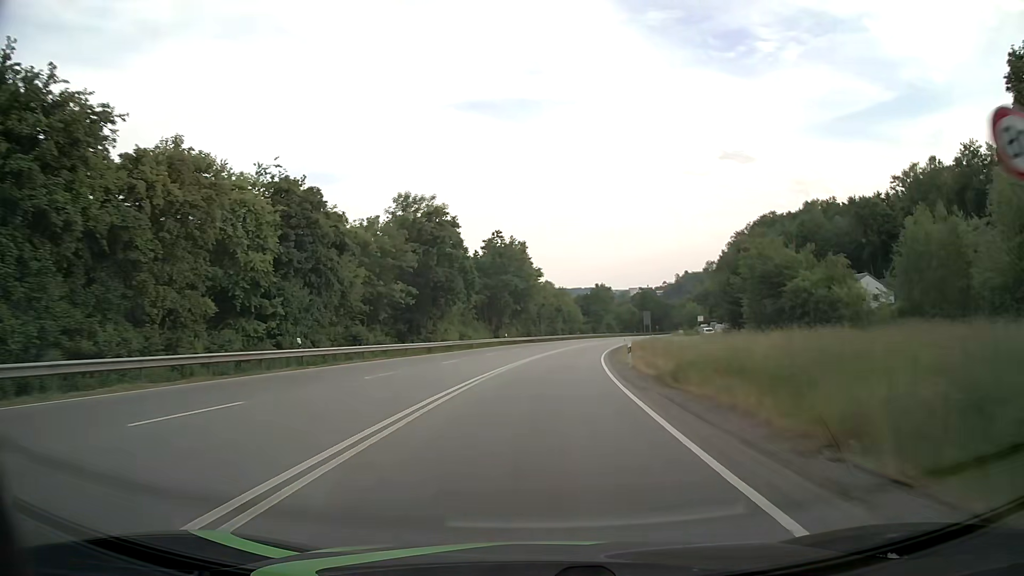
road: primary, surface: asphalt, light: Day
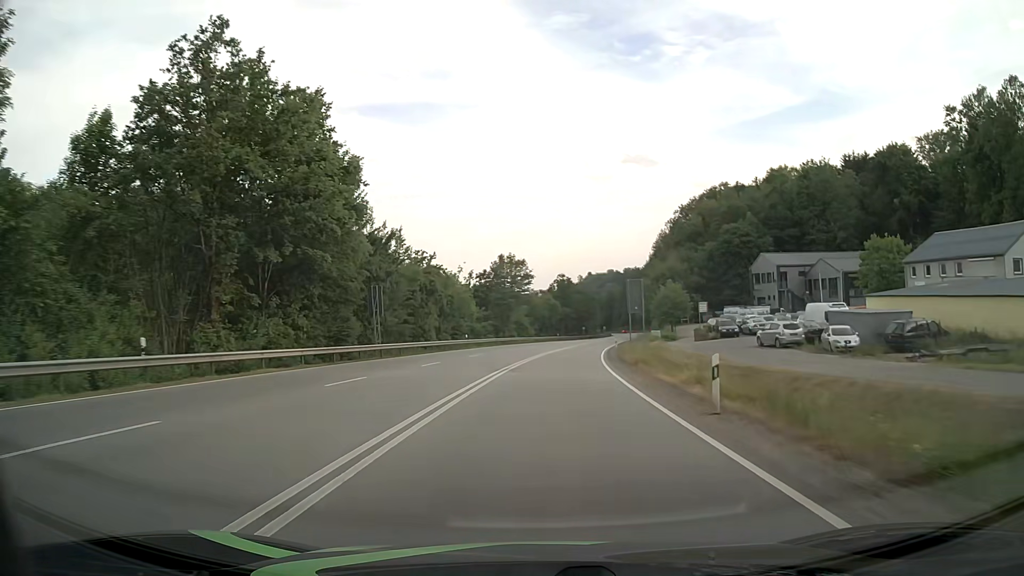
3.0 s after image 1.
(+4.4, +62.3) m; +8°
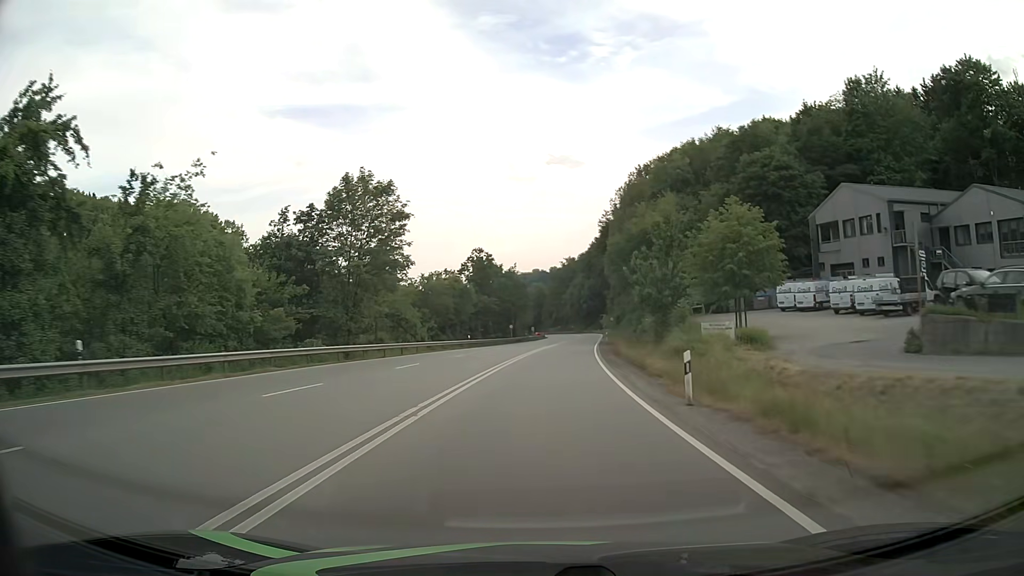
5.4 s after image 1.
(+2.9, +49.4) m; +6°
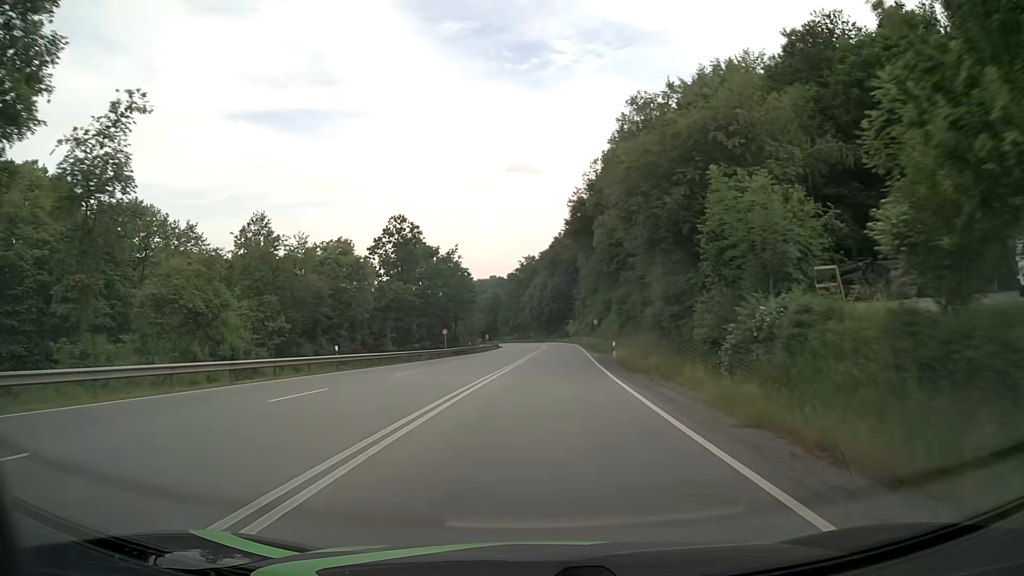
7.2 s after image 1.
(+1.1, +34.9) m; +3°
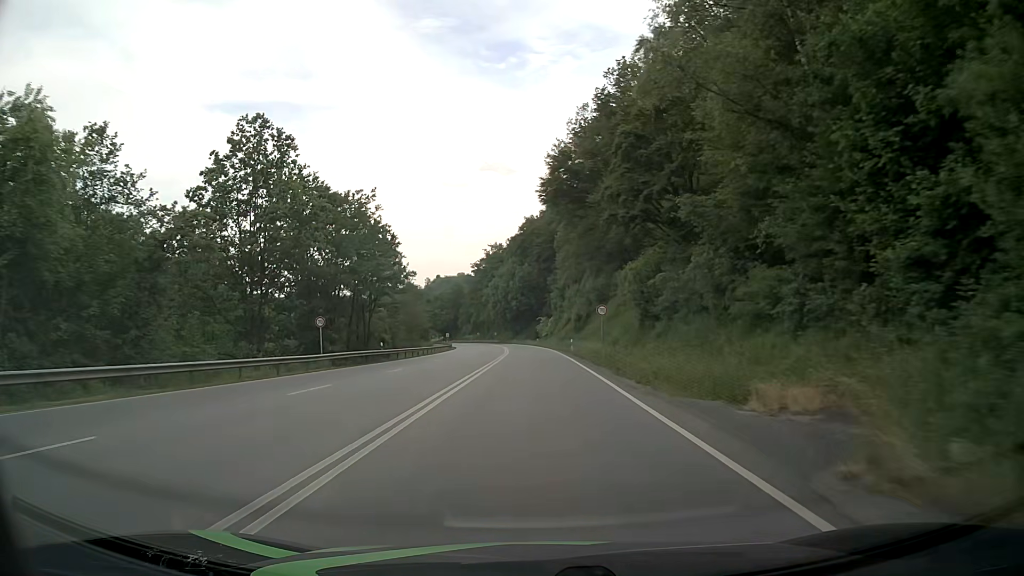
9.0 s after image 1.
(+0.9, +33.4) m; +3°
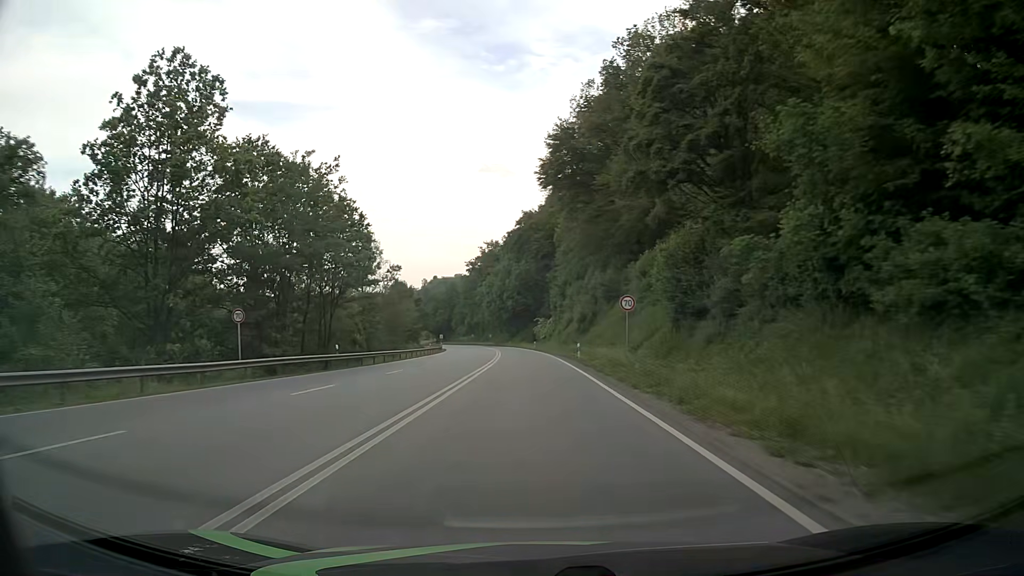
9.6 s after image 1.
(+0.1, +11.0) m; 0°
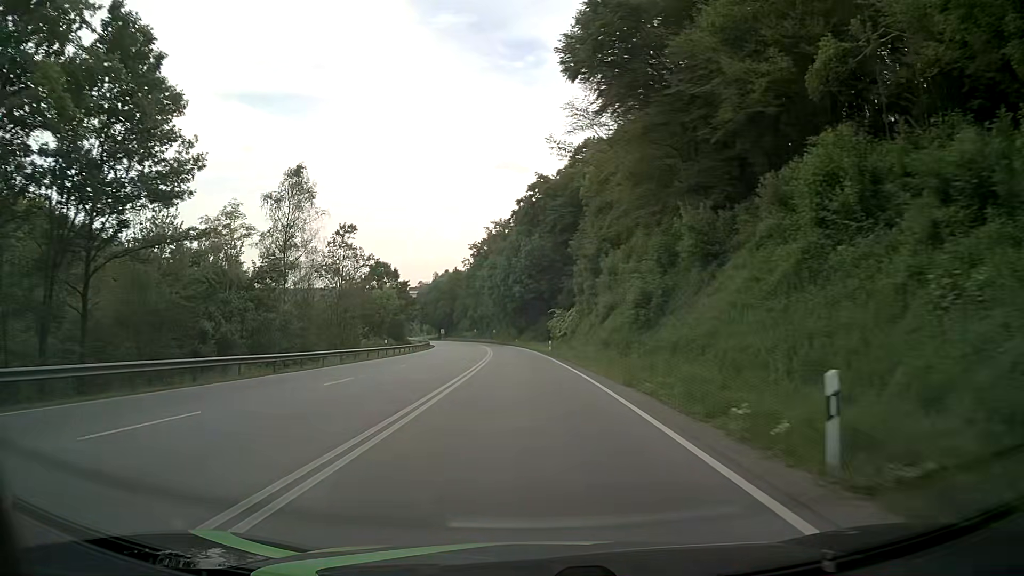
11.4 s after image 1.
(-0.2, +32.7) m; -1°
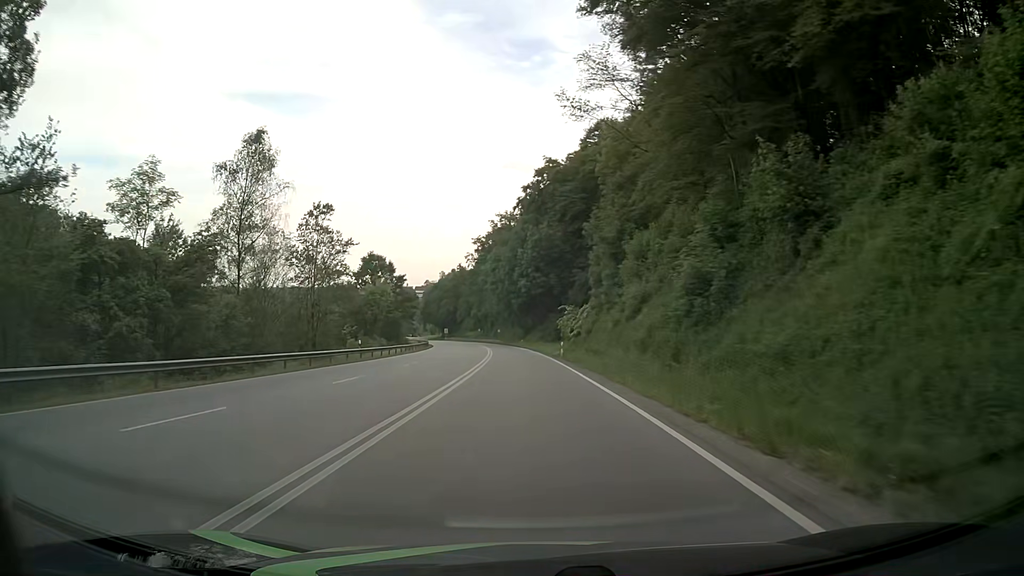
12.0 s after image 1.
(-0.1, +10.9) m; -1°
(0, +10) (0, +20) (-1, +30) (-1, +40) (-1, +50) (-2, +60) (-3, +70) (-3, +80) (-4, +90) (-5, +100) m
